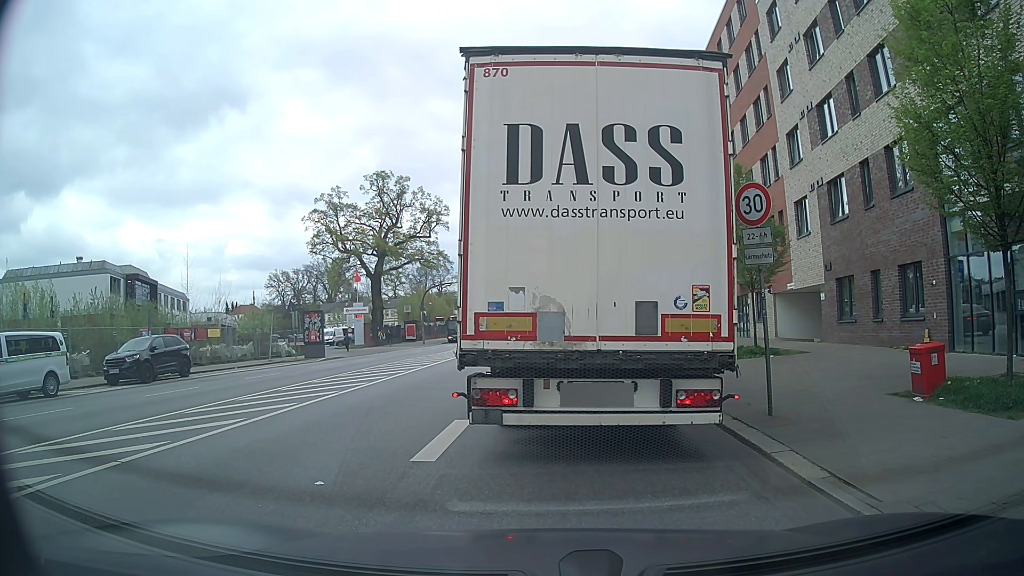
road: secondary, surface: asphalt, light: Day
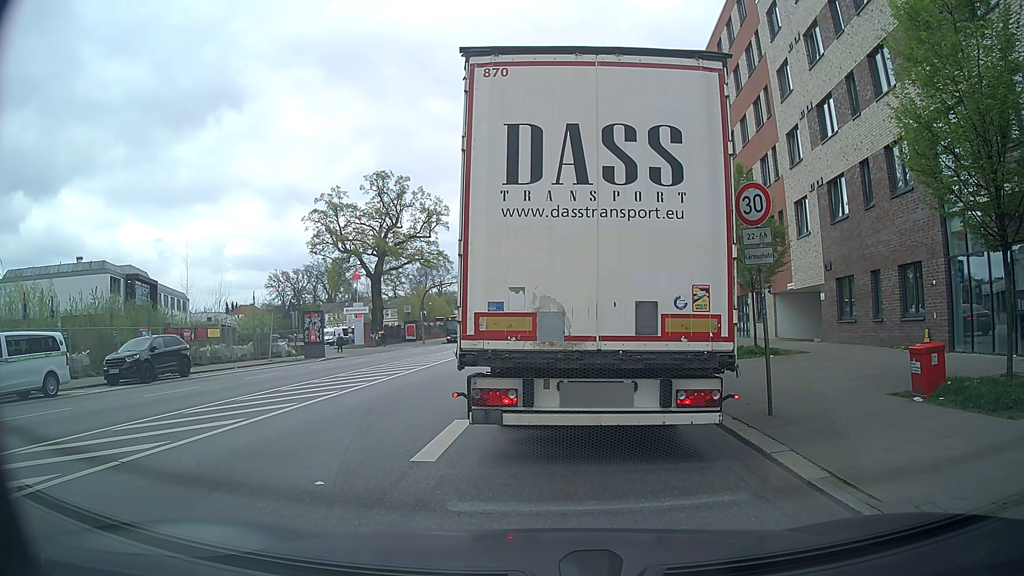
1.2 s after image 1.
(0.0, 0.0) m; 0°
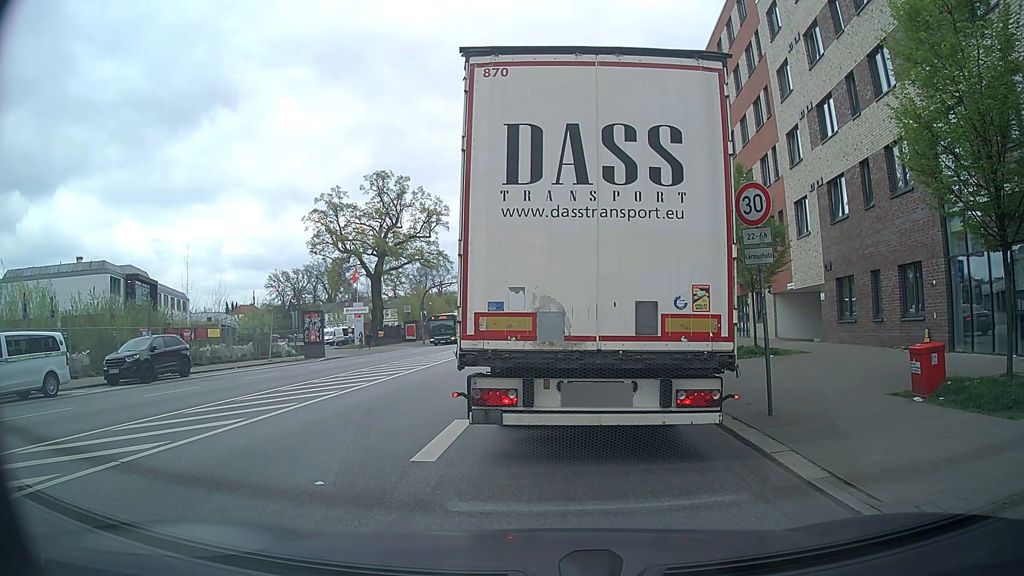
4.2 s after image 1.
(0.0, 0.0) m; 0°
(0, +10) (0, +20) (0, +30) (0, +40) (0, +50) (+1, +60) (+2, +70) (+2, +80) (+3, +90) (+3, +100) m
